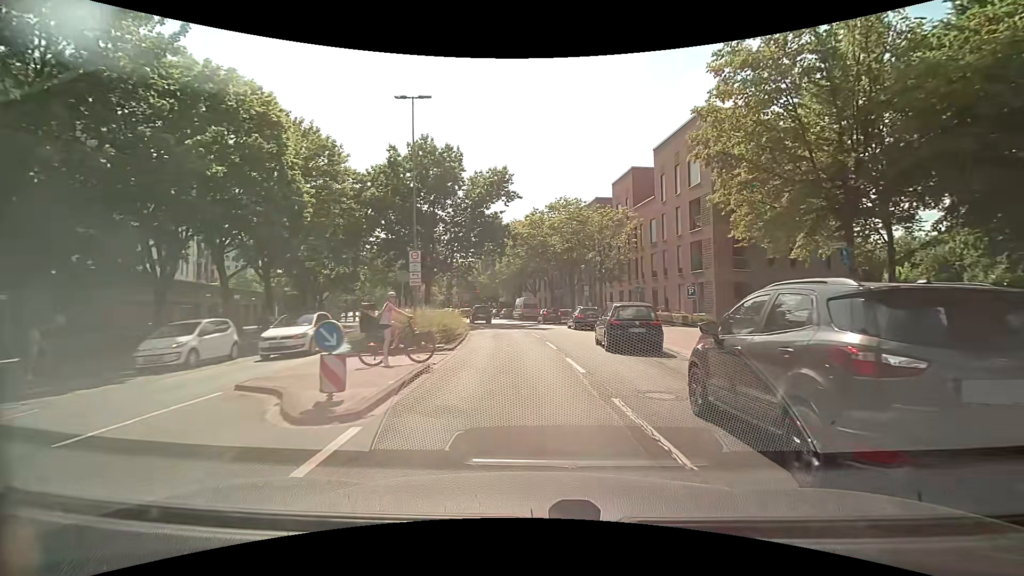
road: secondary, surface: asphalt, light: Day
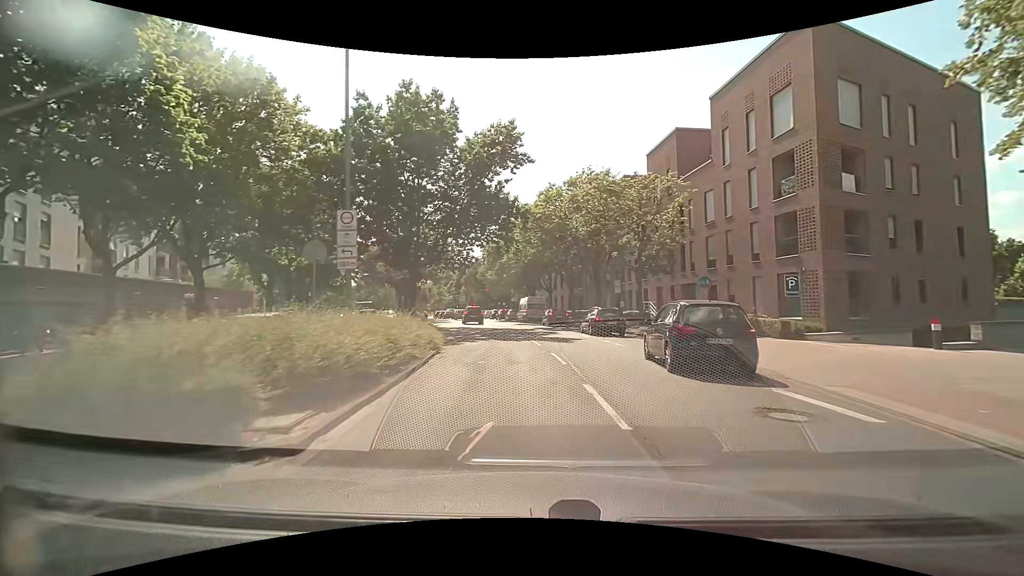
(-0.1, +10.8) m; 0°
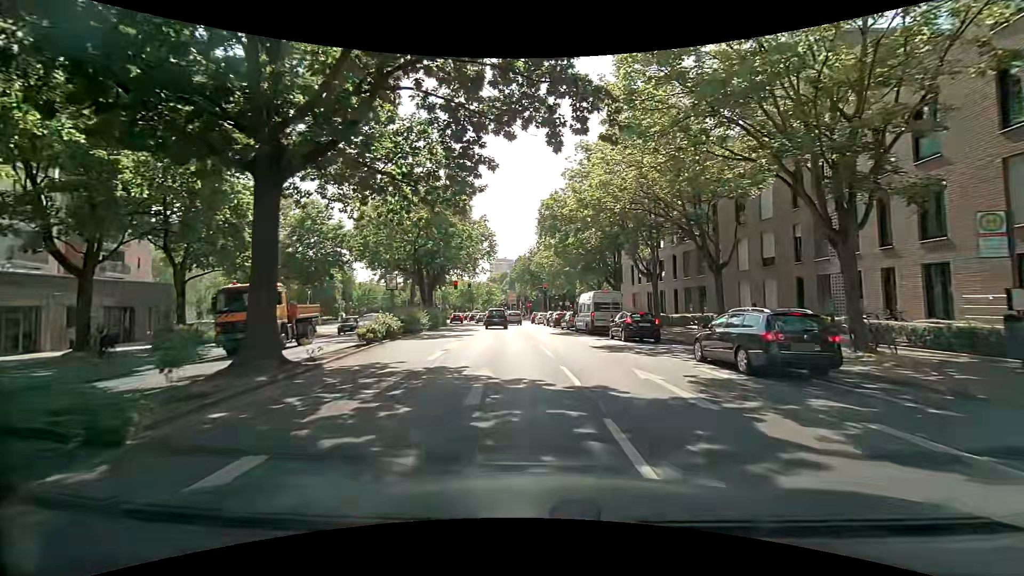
(-1.9, +26.7) m; -7°
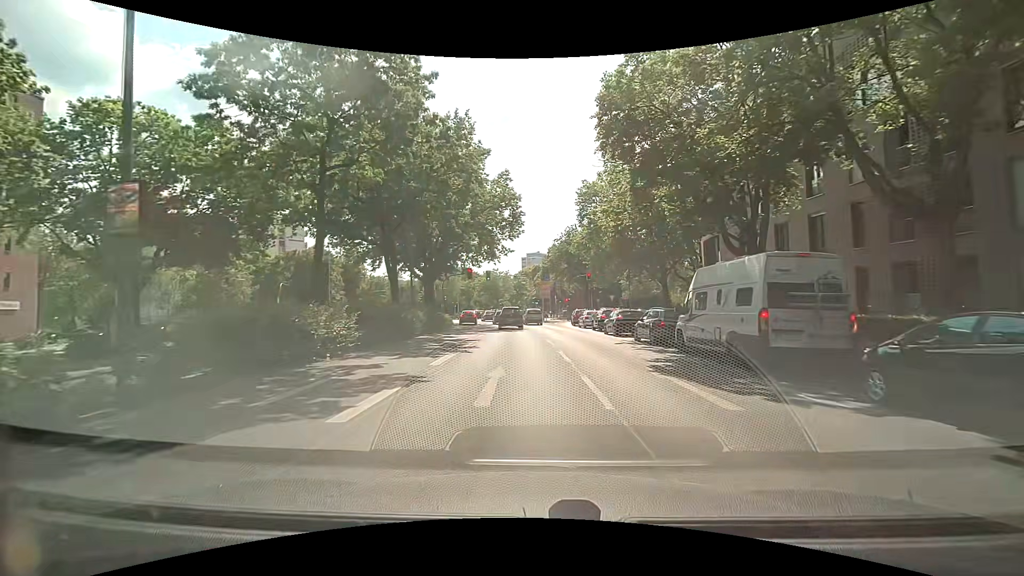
(-1.0, +20.2) m; -3°
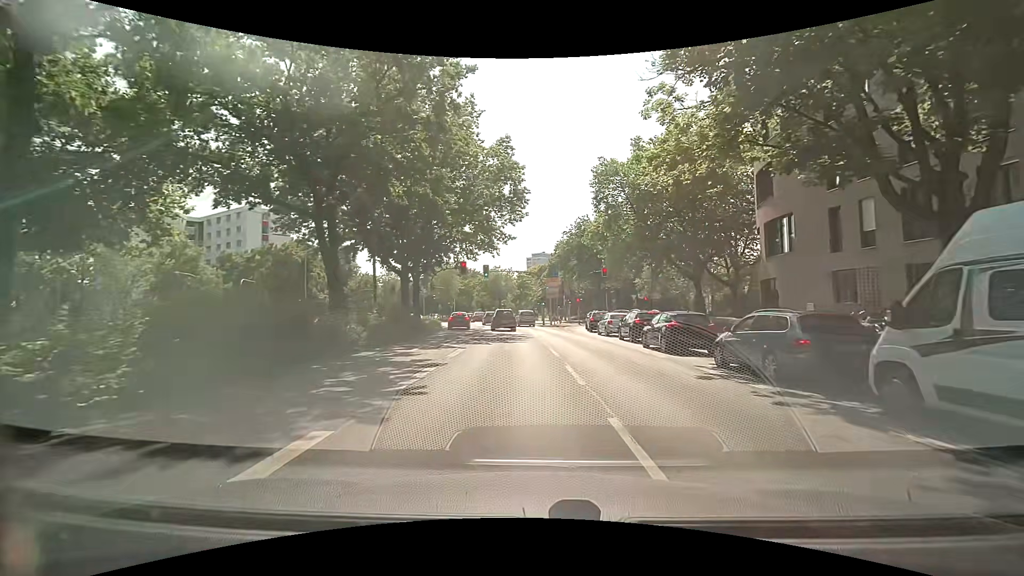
(-0.3, +9.6) m; -3°
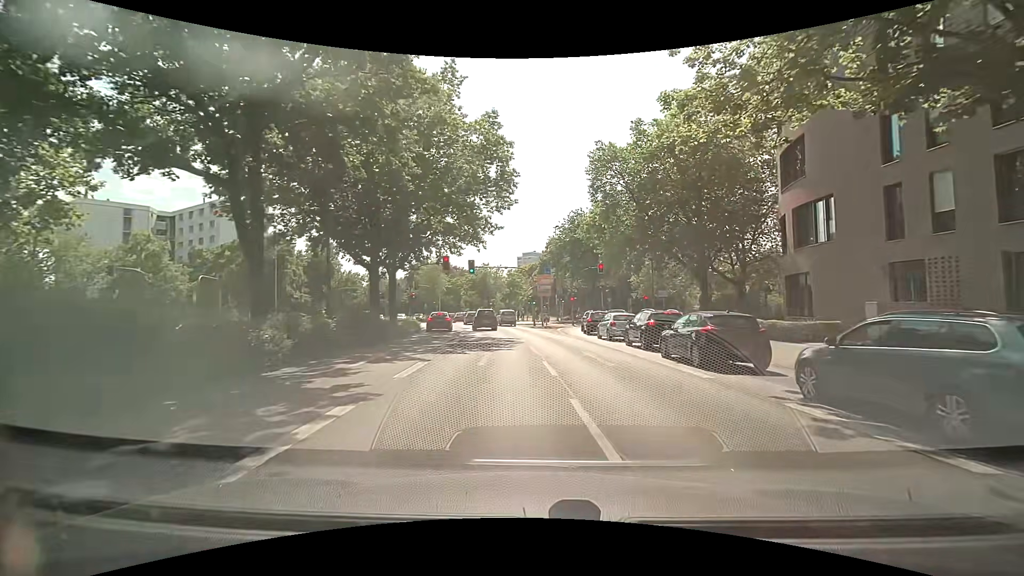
(+0.1, +4.7) m; +2°
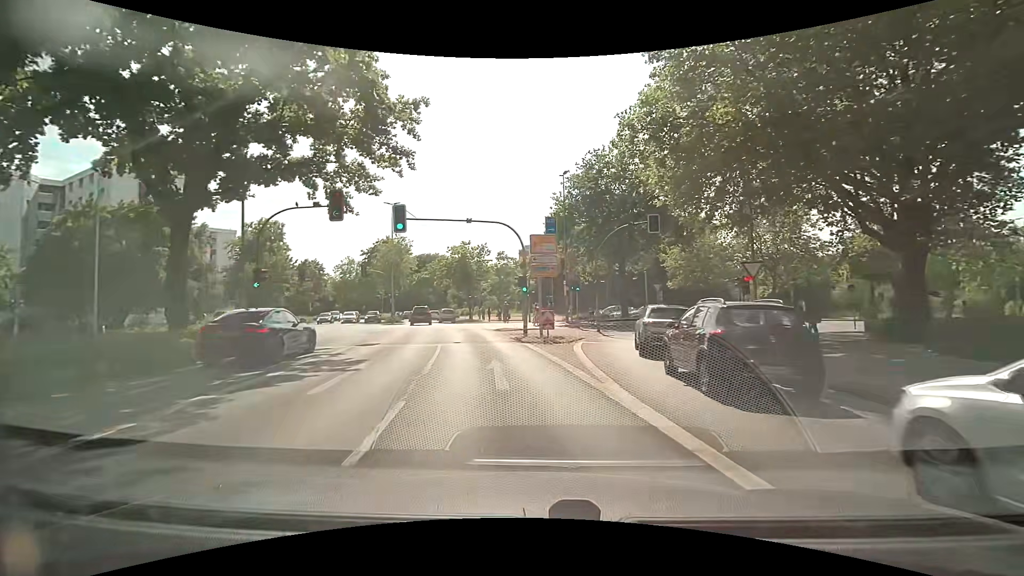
(+0.7, +24.4) m; 0°
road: primary_link
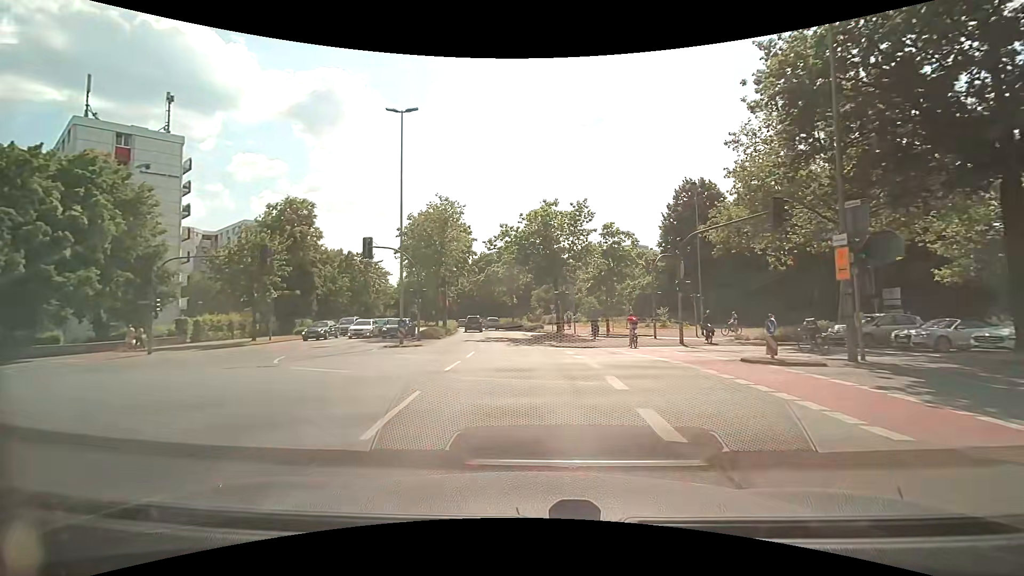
(-2.8, +26.8) m; -12°
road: secondary
(0, +10) (0, +20) (0, +30) (-1, +40) (-2, +50) (-3, +60) (-4, +70) (-5, +80) (-7, +89) (-10, +99) m
